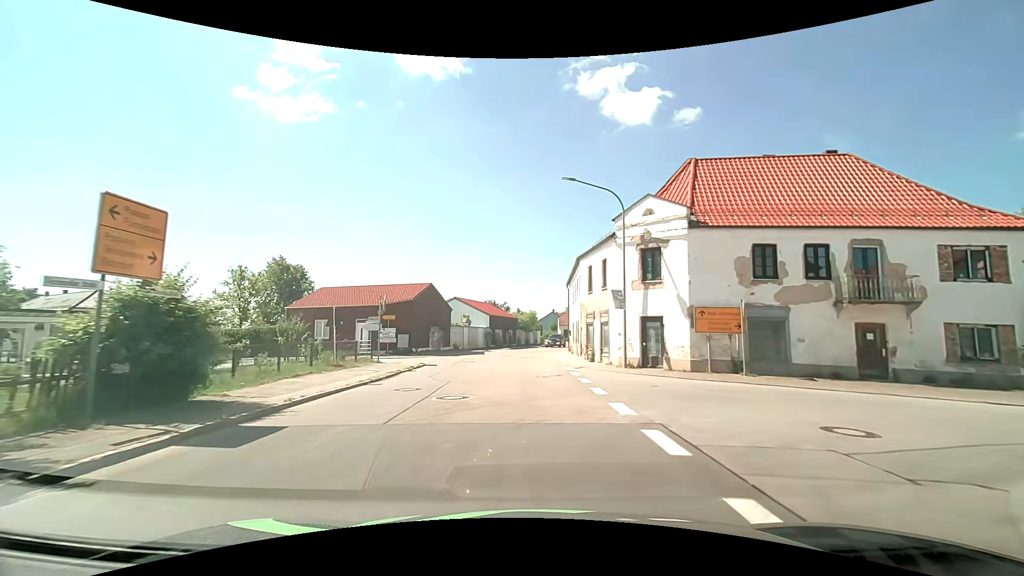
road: secondary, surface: asphalt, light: Day
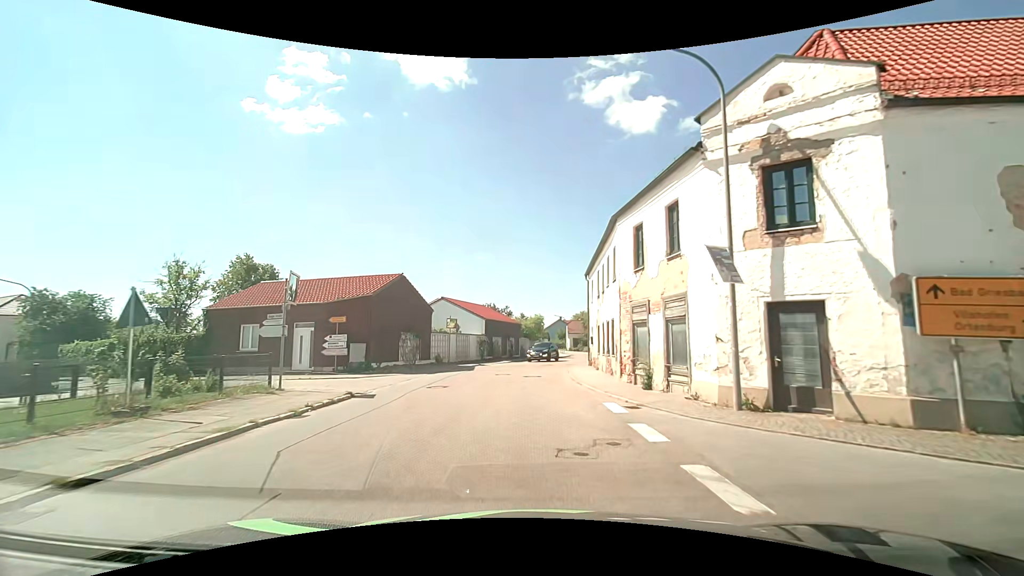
(-0.1, +10.7) m; -1°
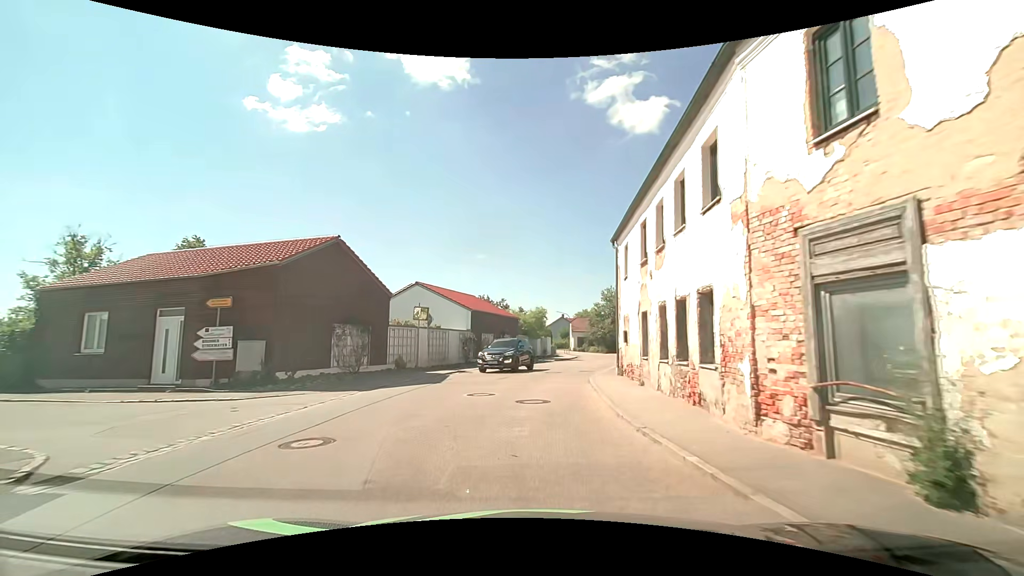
(0.0, +10.0) m; +1°
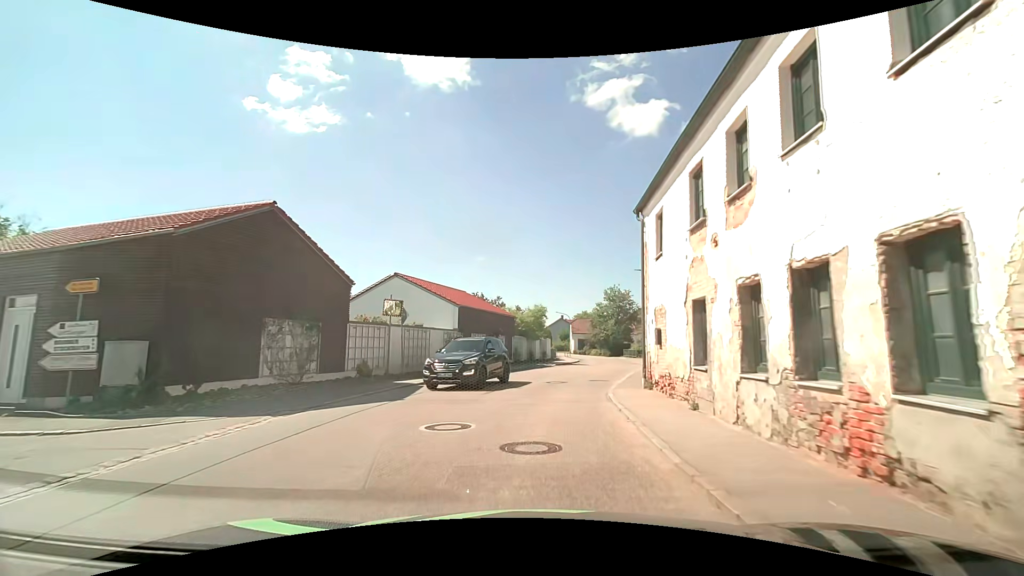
(0.0, +5.0) m; -1°
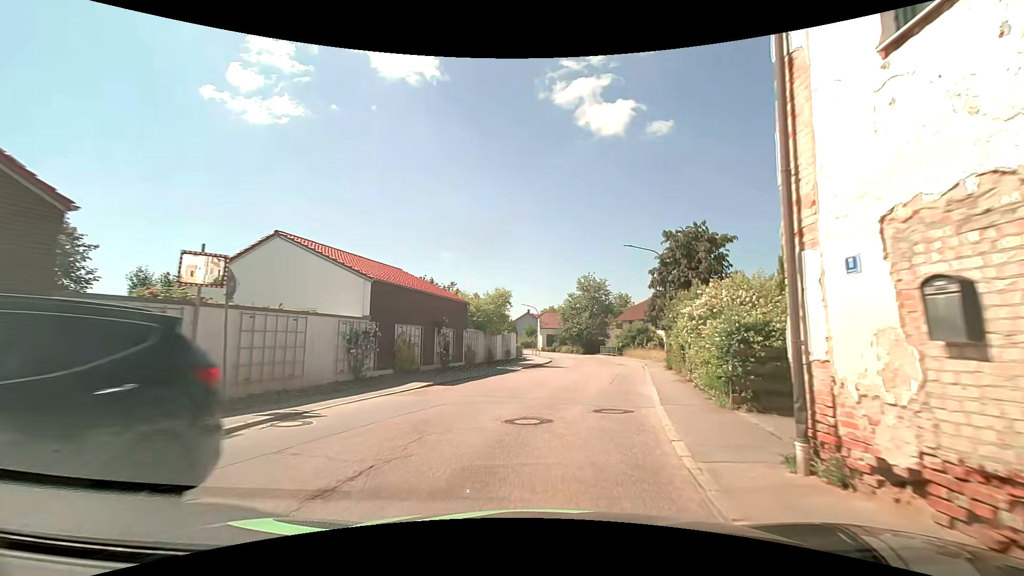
(+0.3, +10.2) m; +4°
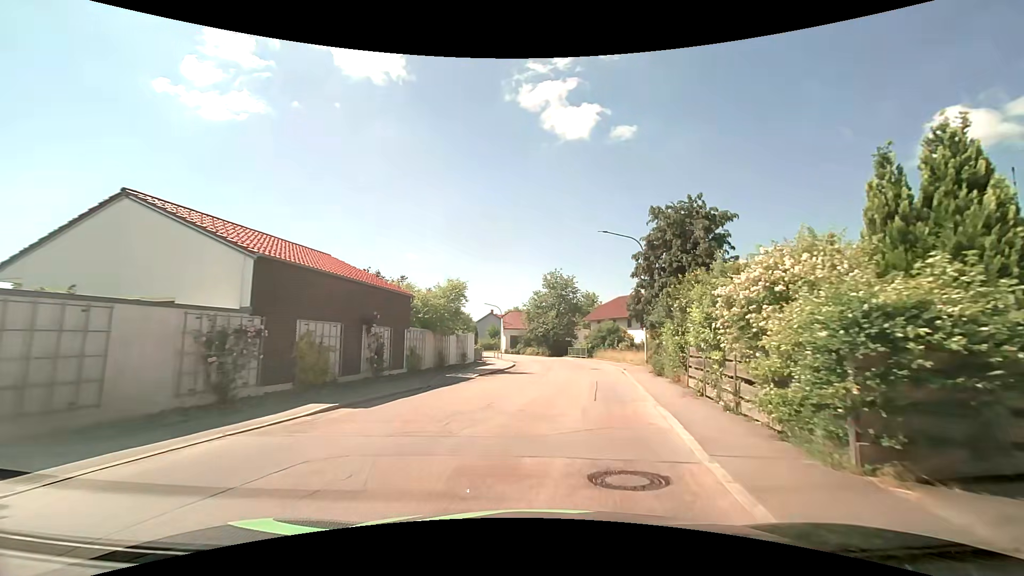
(+0.2, +5.1) m; +5°
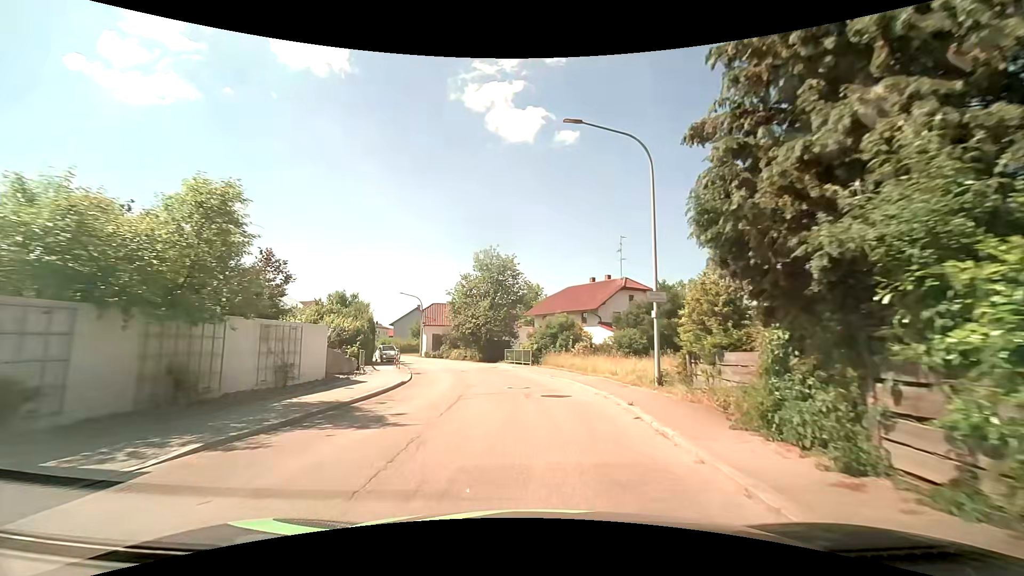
(+1.0, +15.7) m; +6°
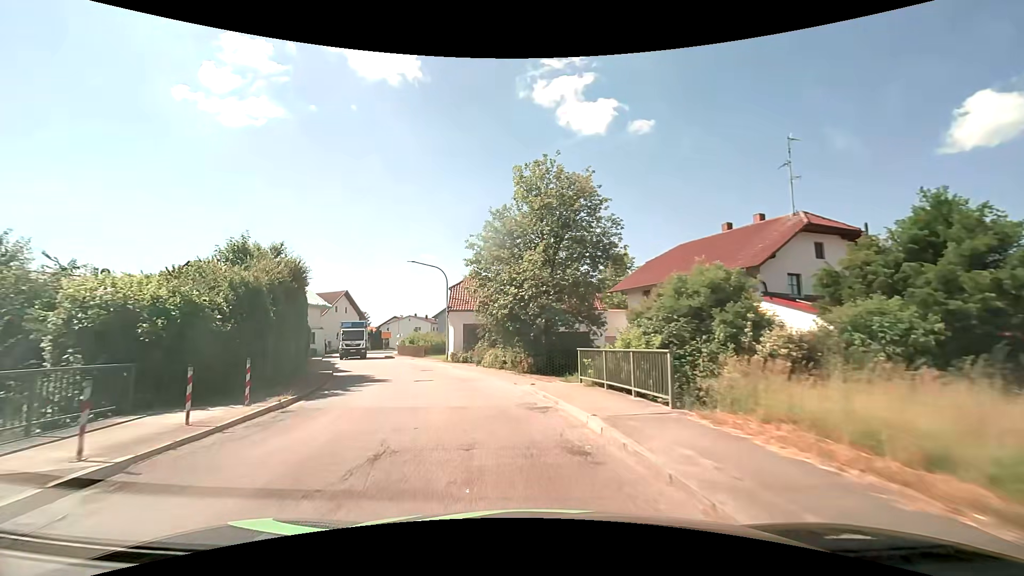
(-0.5, +22.5) m; -8°
(-1, +10) (-3, +20) (-6, +29) (-10, +38) (-15, +47) (-18, +57) (-21, +66) (-21, +76) (-20, +86) (-18, +96) m
